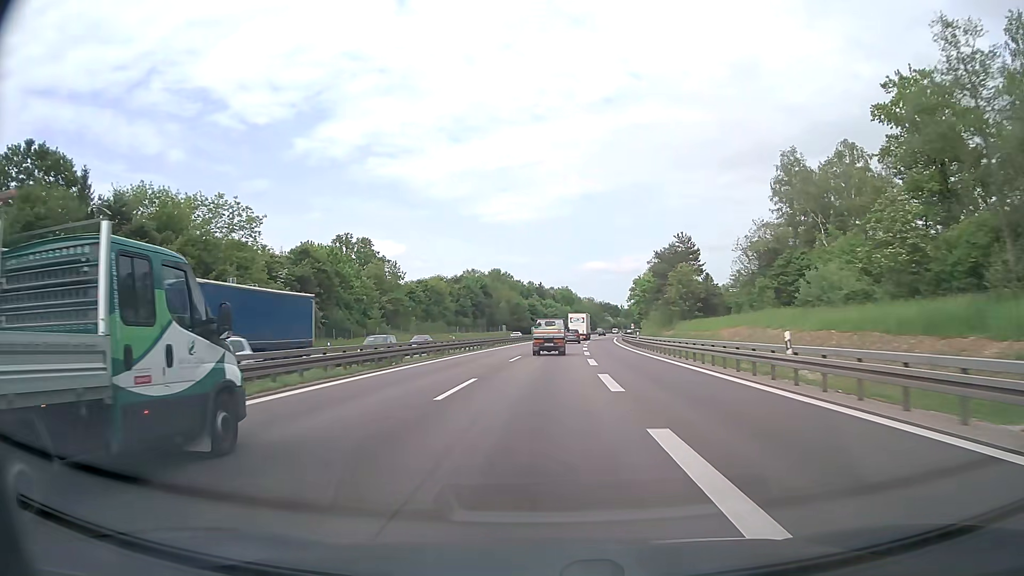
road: motorway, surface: asphalt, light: Day
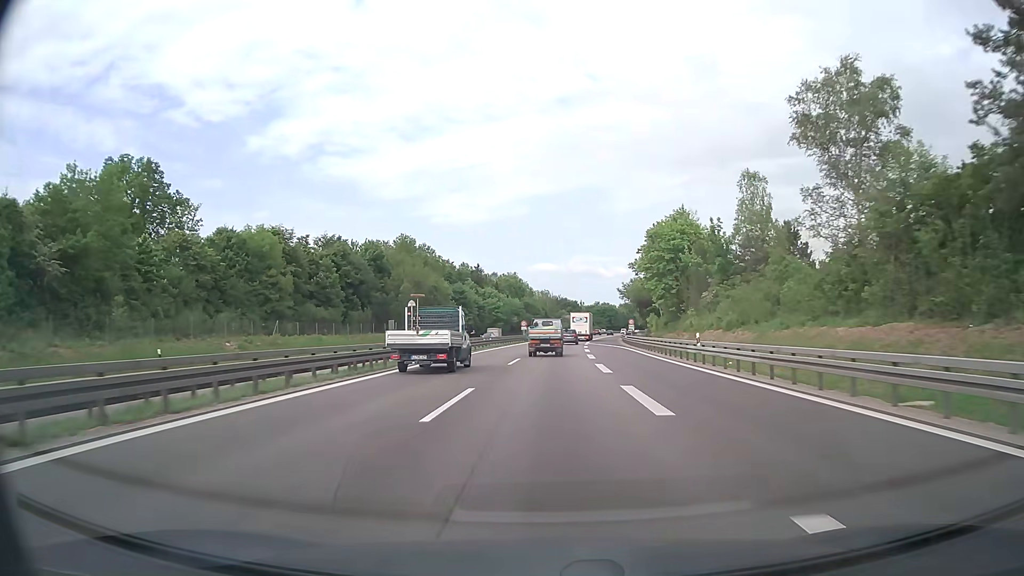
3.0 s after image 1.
(+2.7, +75.5) m; +4°
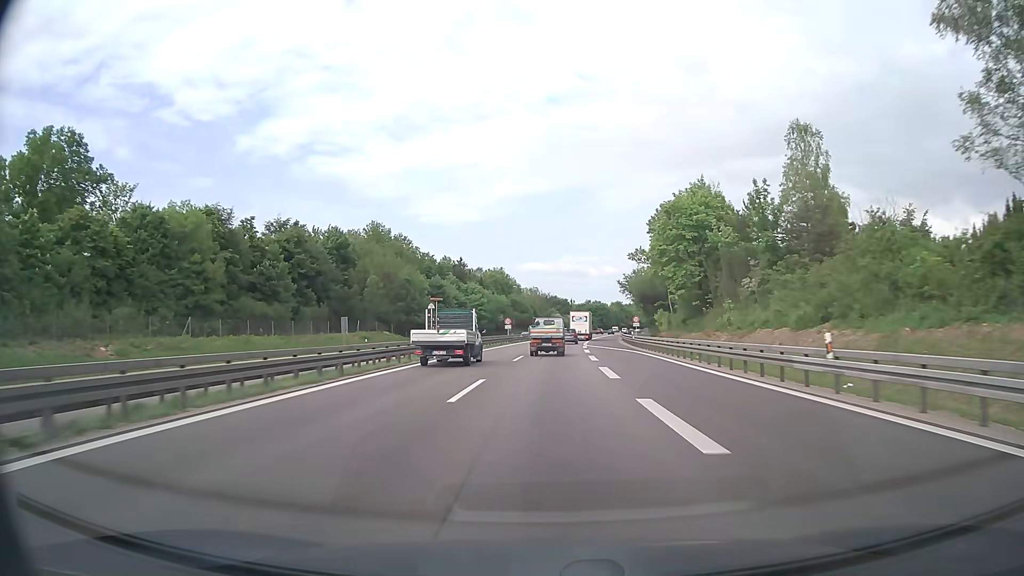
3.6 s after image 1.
(+0.1, +15.3) m; +1°
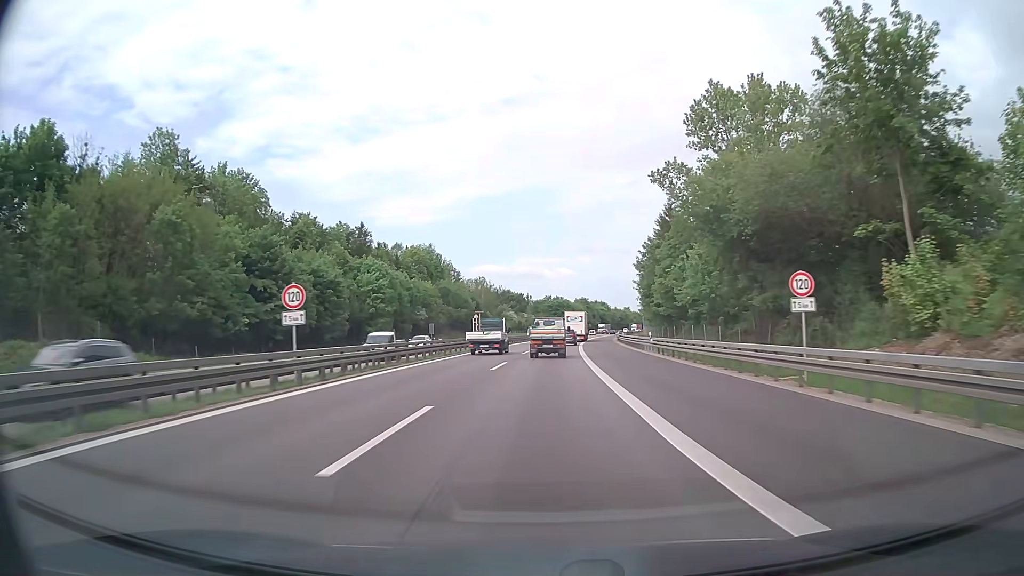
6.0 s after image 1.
(+1.8, +60.7) m; +4°
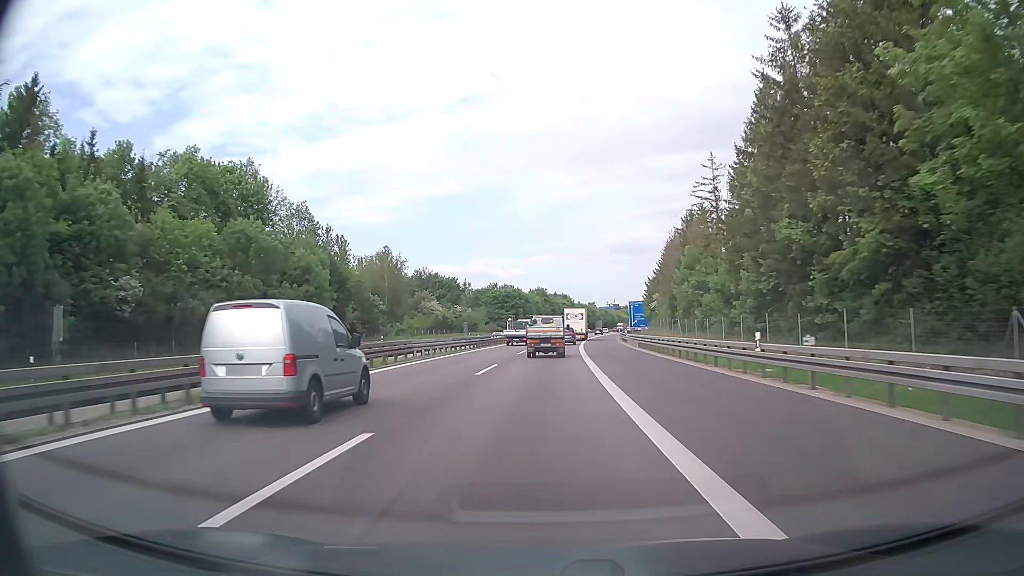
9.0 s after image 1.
(+2.8, +75.7) m; +4°
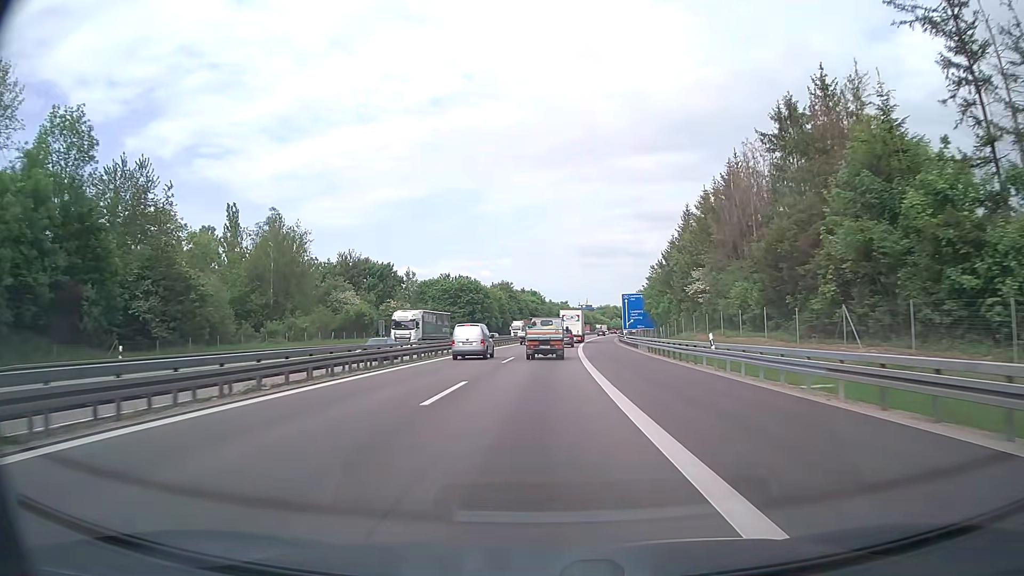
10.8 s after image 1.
(+1.1, +44.2) m; +3°
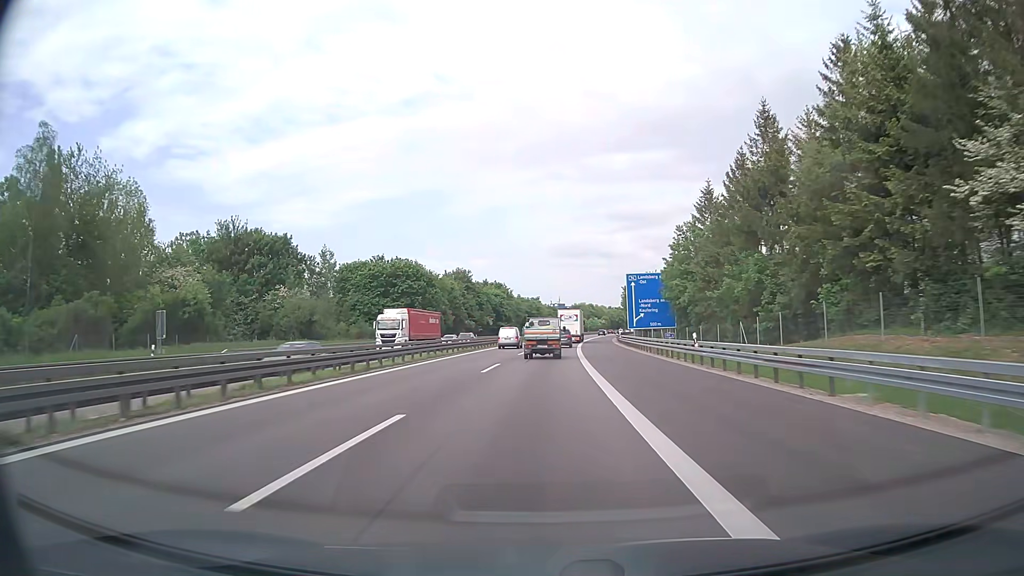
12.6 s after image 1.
(+1.1, +43.6) m; +2°
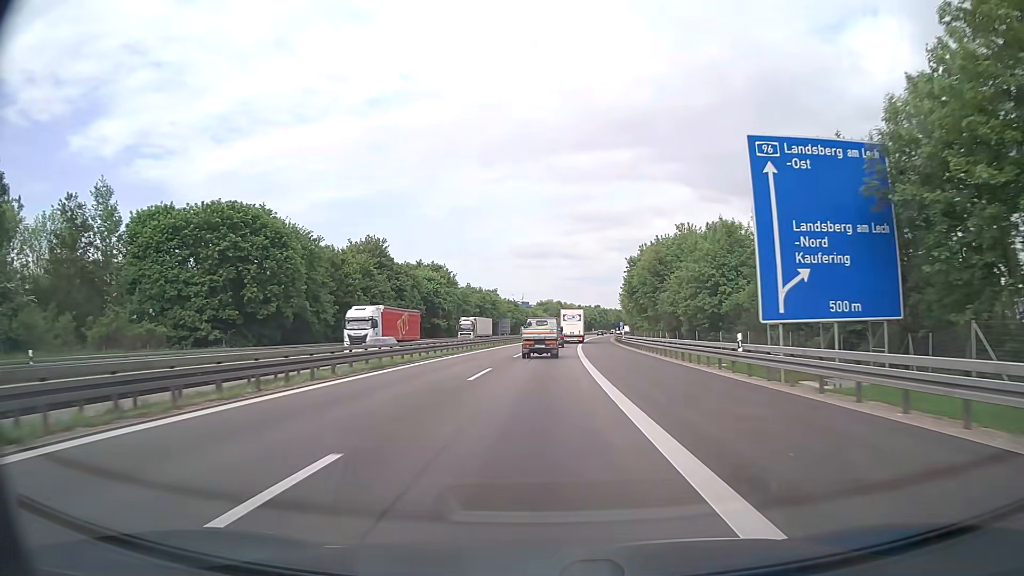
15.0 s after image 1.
(+1.8, +57.8) m; +3°
(0, +10) (0, +20) (0, +30) (+1, +40) (+1, +50) (+2, +60) (+2, +70) (+3, +80) (+3, +90) (+4, +100) m
